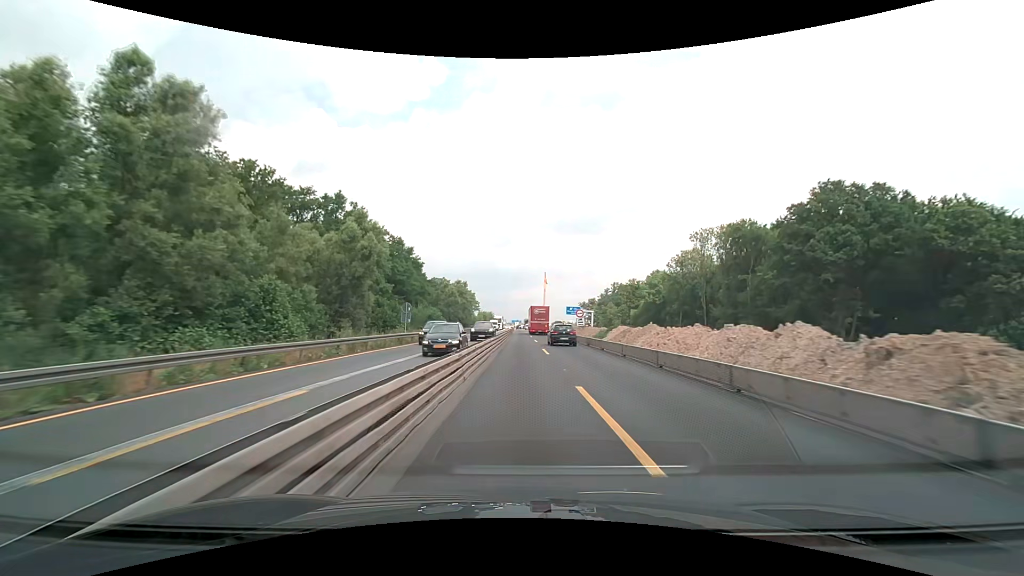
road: motorway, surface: concrete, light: Day
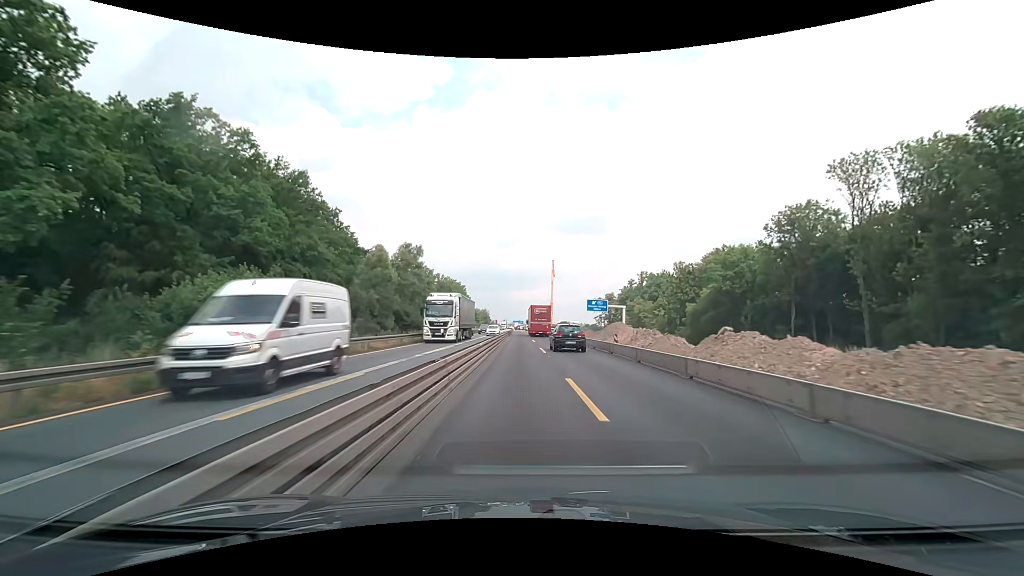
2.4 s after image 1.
(-0.1, +51.4) m; 0°
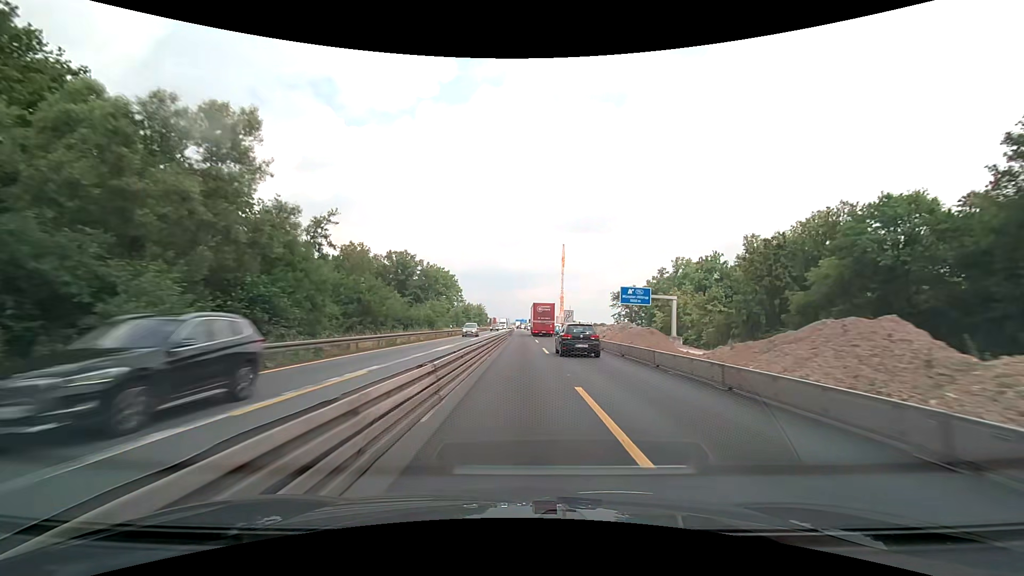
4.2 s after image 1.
(-0.2, +38.6) m; 0°
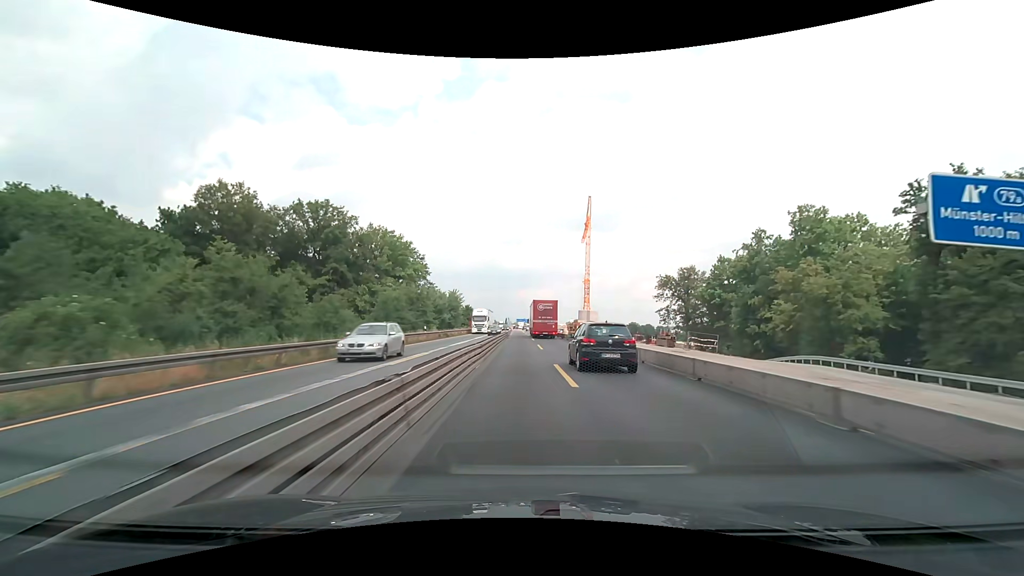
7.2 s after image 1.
(-0.1, +64.4) m; 0°
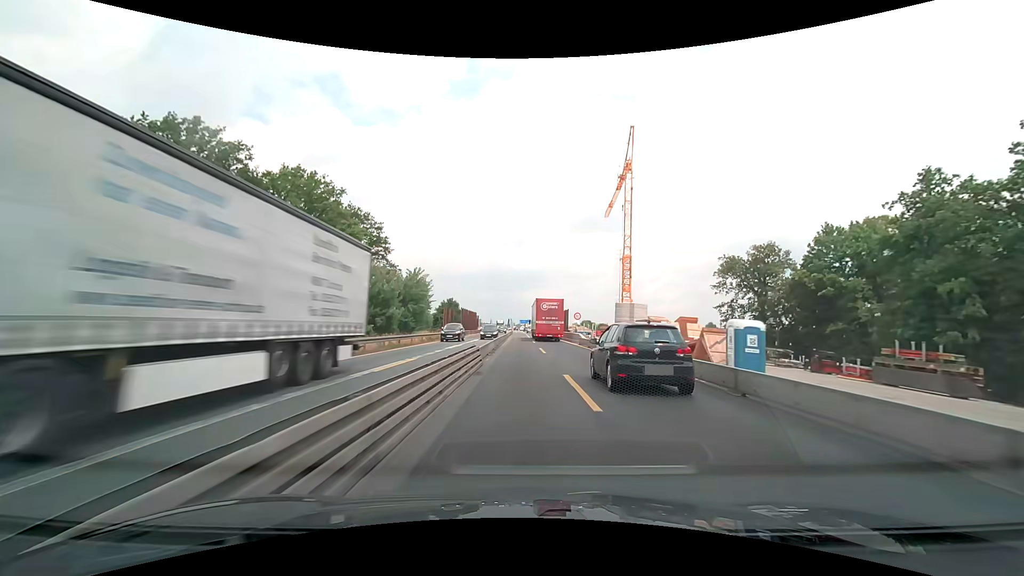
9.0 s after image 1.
(-0.1, +38.7) m; 0°
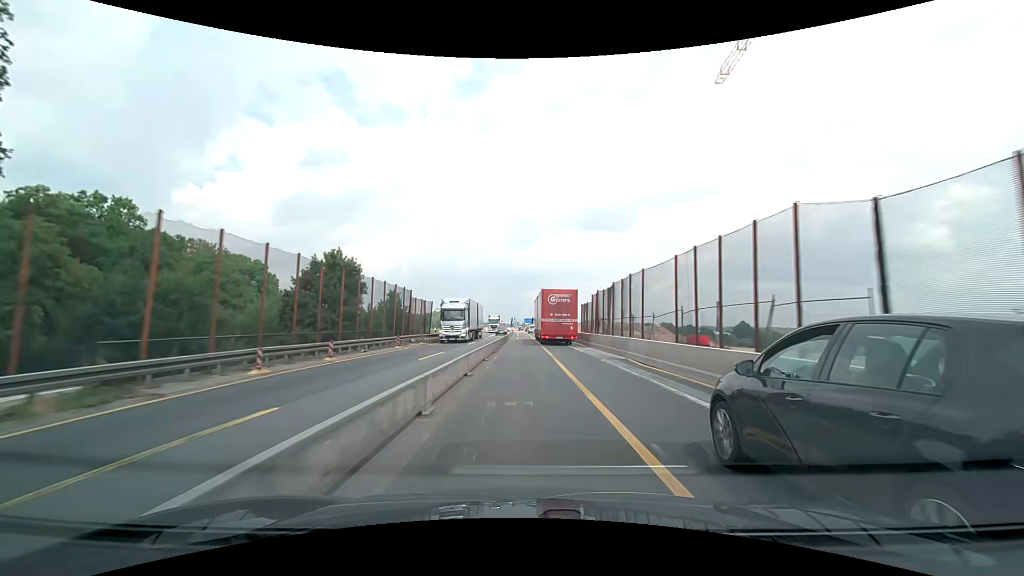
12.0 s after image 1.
(-0.4, +64.5) m; 0°
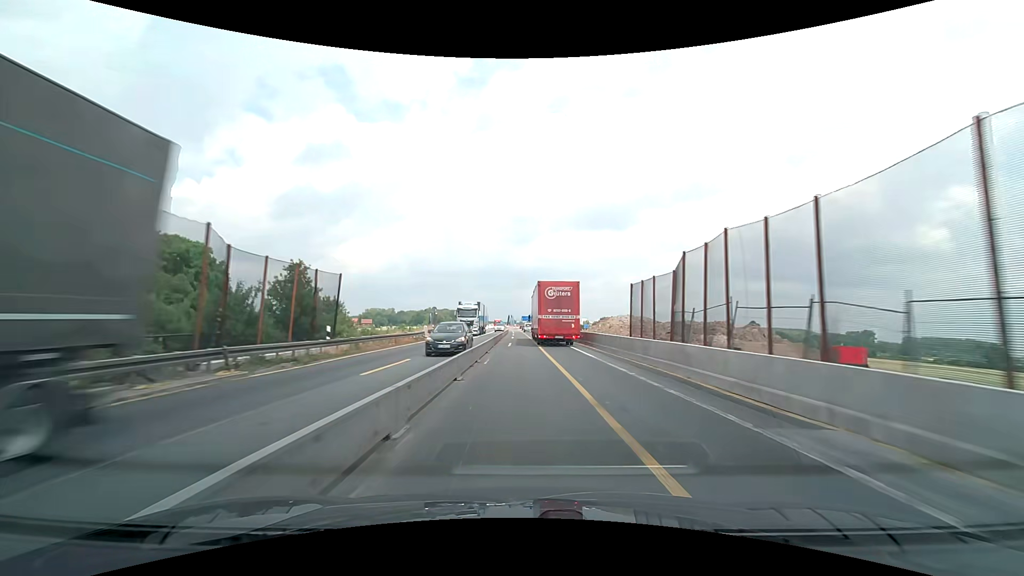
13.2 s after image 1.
(0.0, +25.8) m; 0°
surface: asphalt
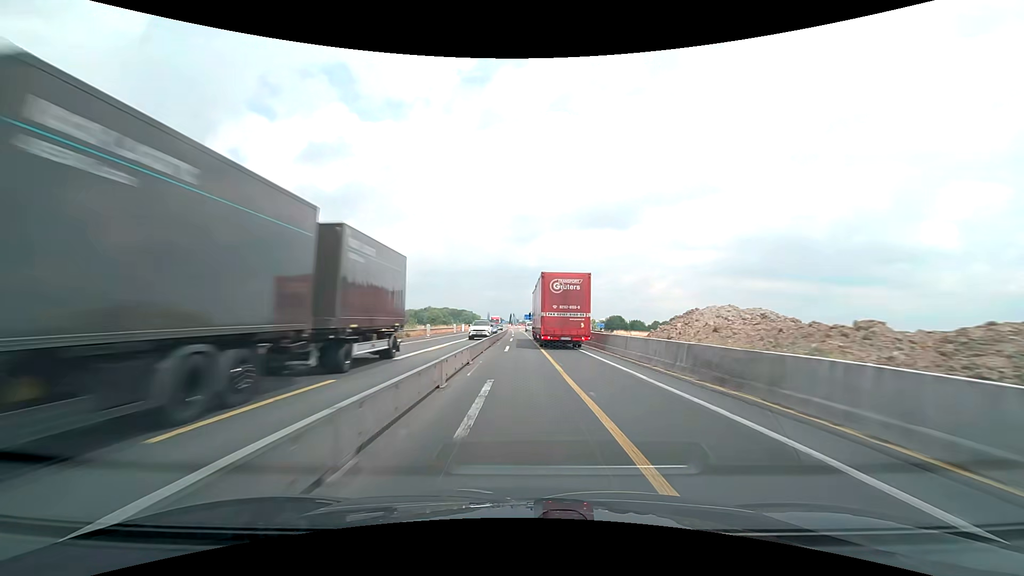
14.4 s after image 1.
(0.0, +25.6) m; 0°
(0, +10) (0, +20) (0, +30) (0, +40) (0, +50) (0, +60) (-1, +70) (-1, +80) (-1, +90) (-1, +100) m
